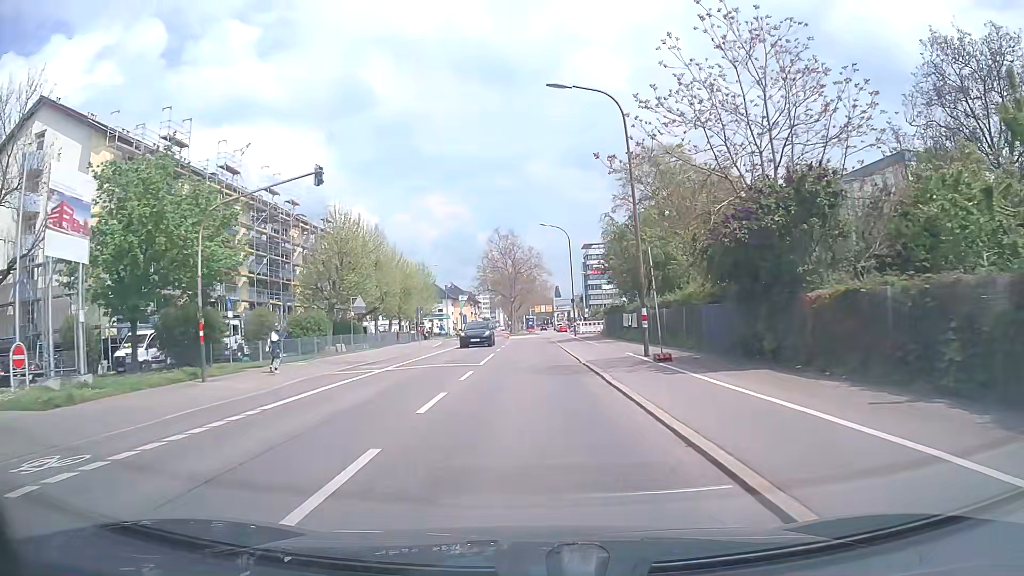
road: secondary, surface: asphalt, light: Day
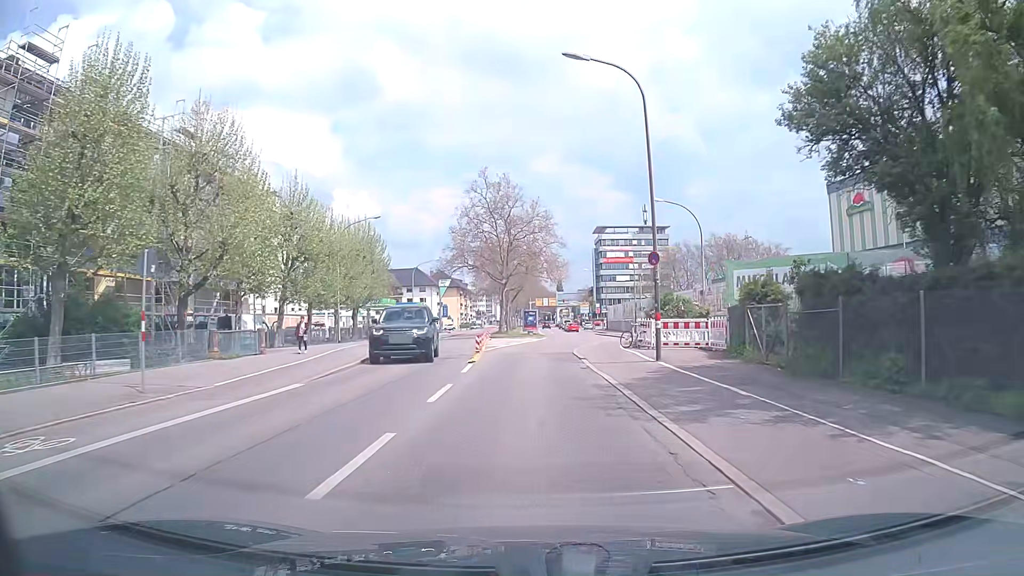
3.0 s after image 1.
(-0.6, +34.9) m; -1°
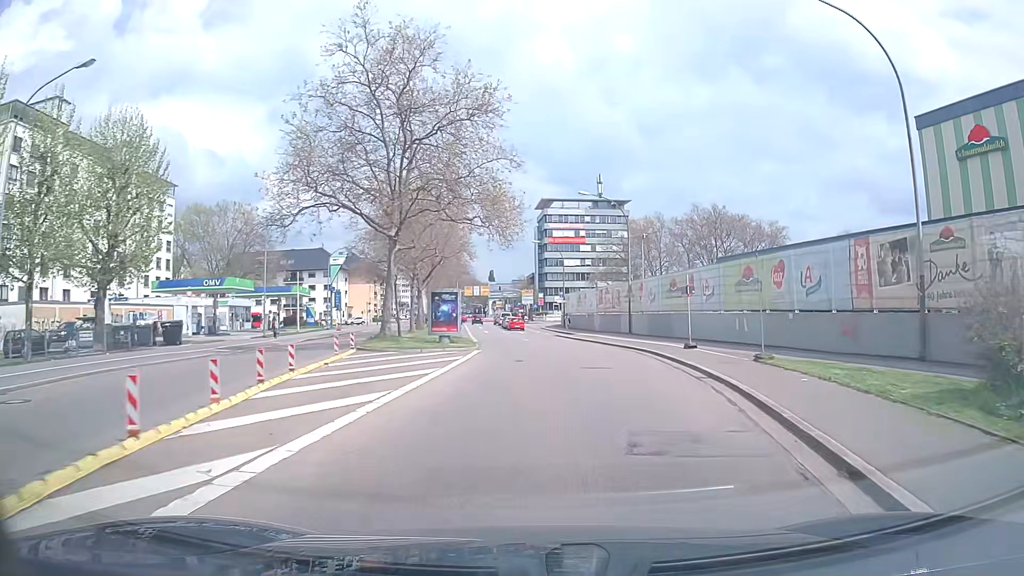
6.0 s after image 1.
(+0.5, +33.2) m; +6°
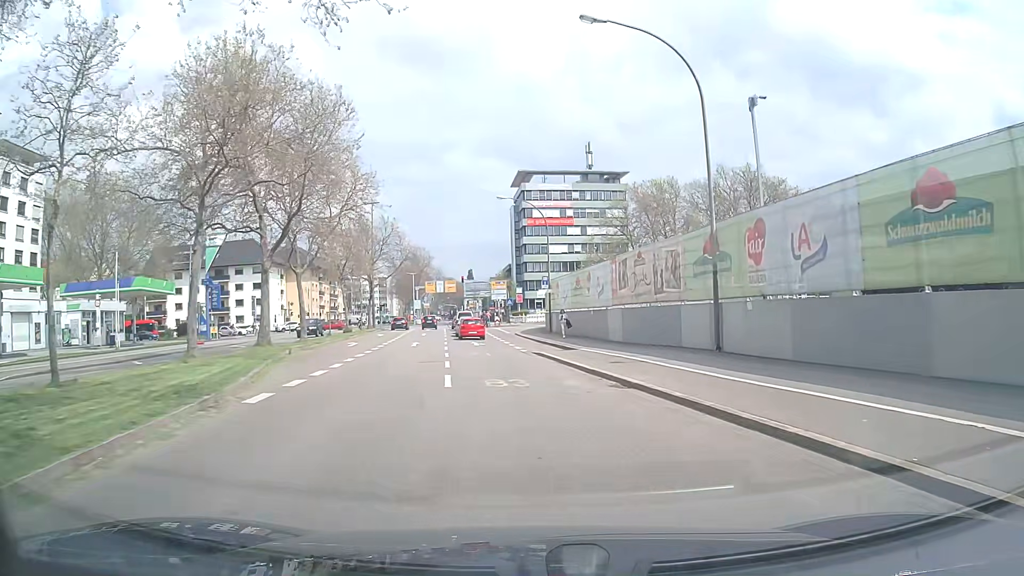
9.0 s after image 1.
(+0.9, +28.7) m; +1°
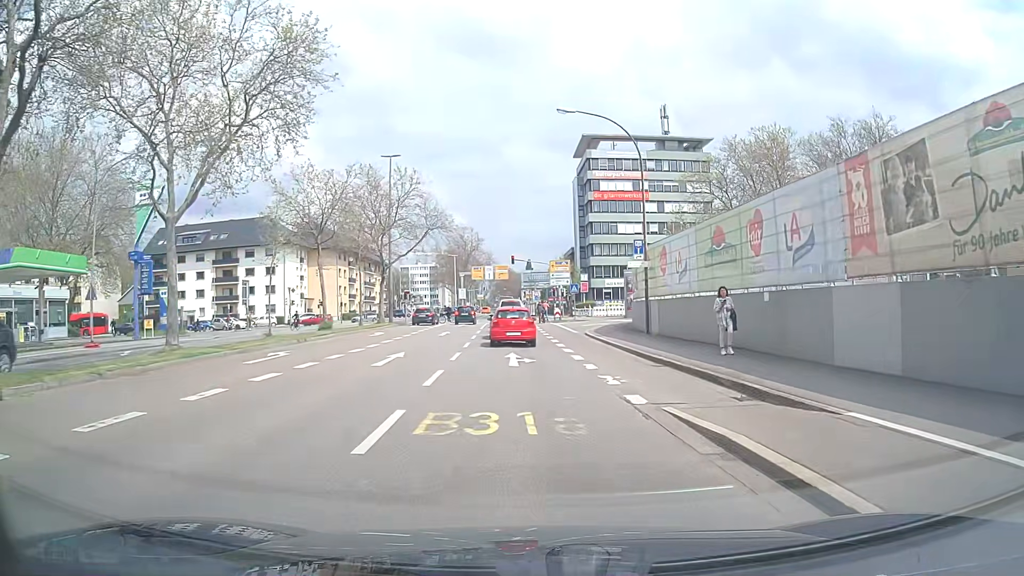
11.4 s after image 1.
(-0.9, +19.4) m; -5°
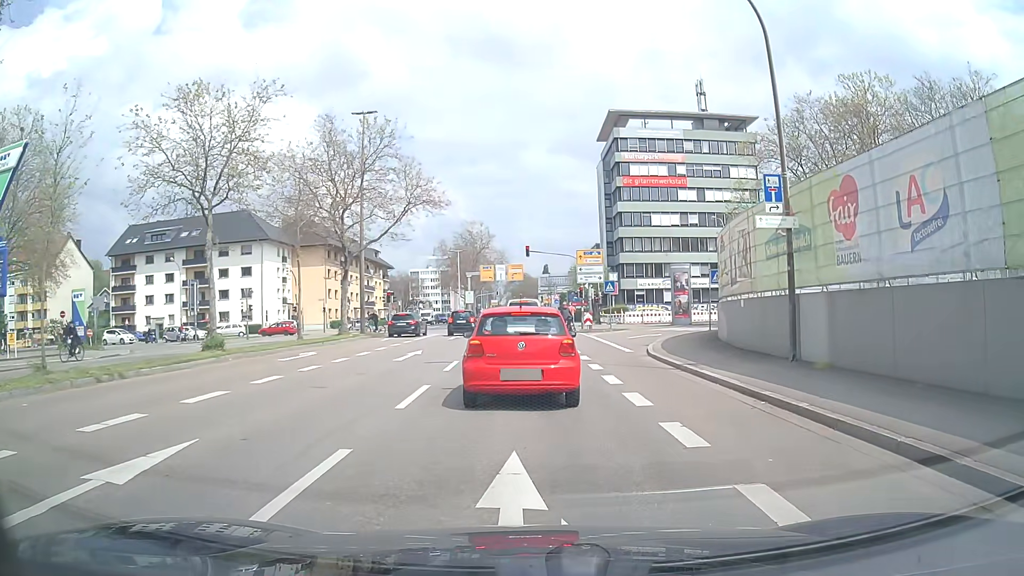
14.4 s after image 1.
(-0.2, +14.4) m; -2°
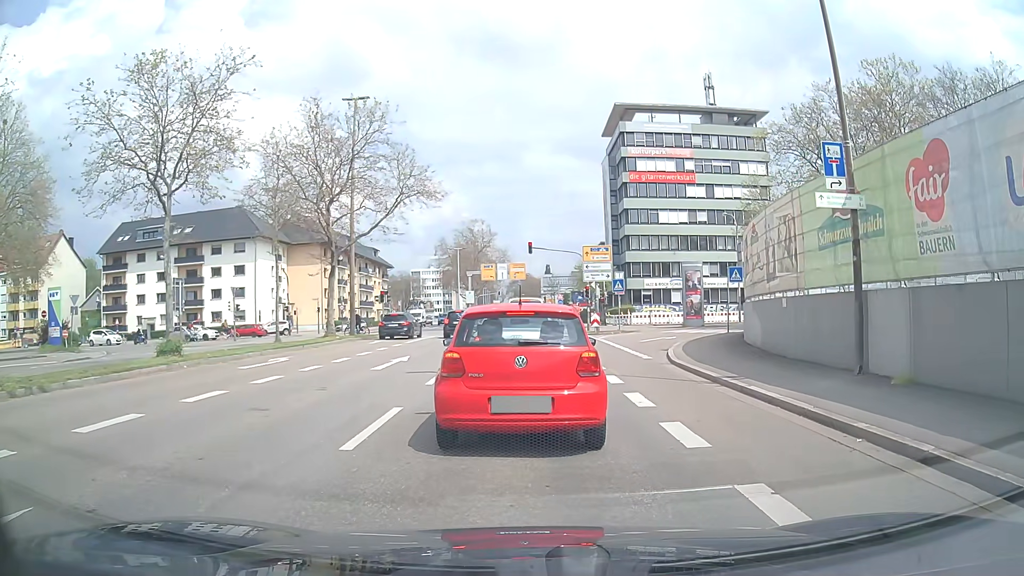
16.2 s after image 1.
(0.0, +2.9) m; -2°
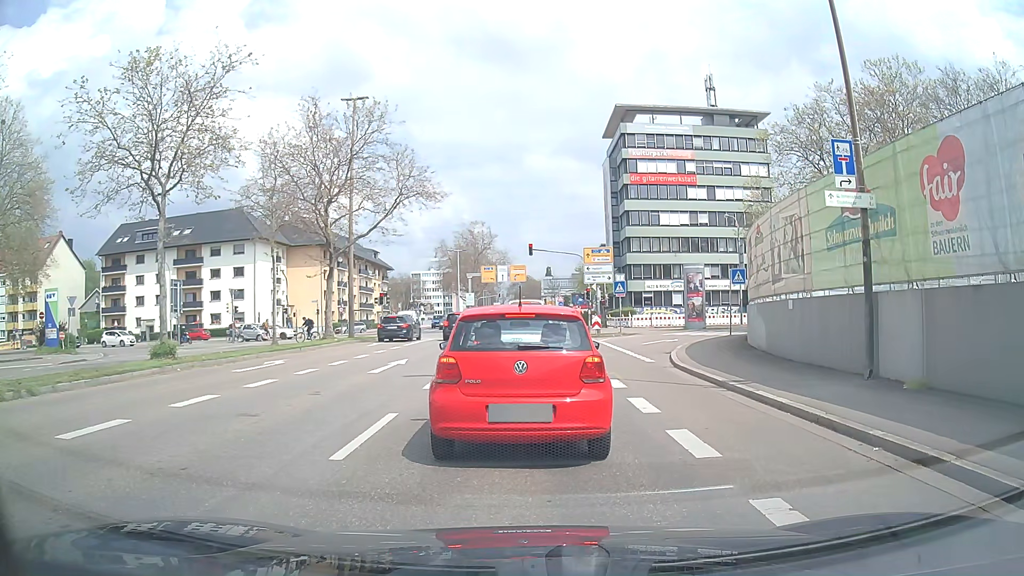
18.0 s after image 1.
(0.0, +0.4) m; 0°
(0, +10) (0, +20) (0, +30) (+1, +40) (+1, +50) (+1, +60) (+1, +70) (+1, +80) (+1, +90) (+1, +100) m
